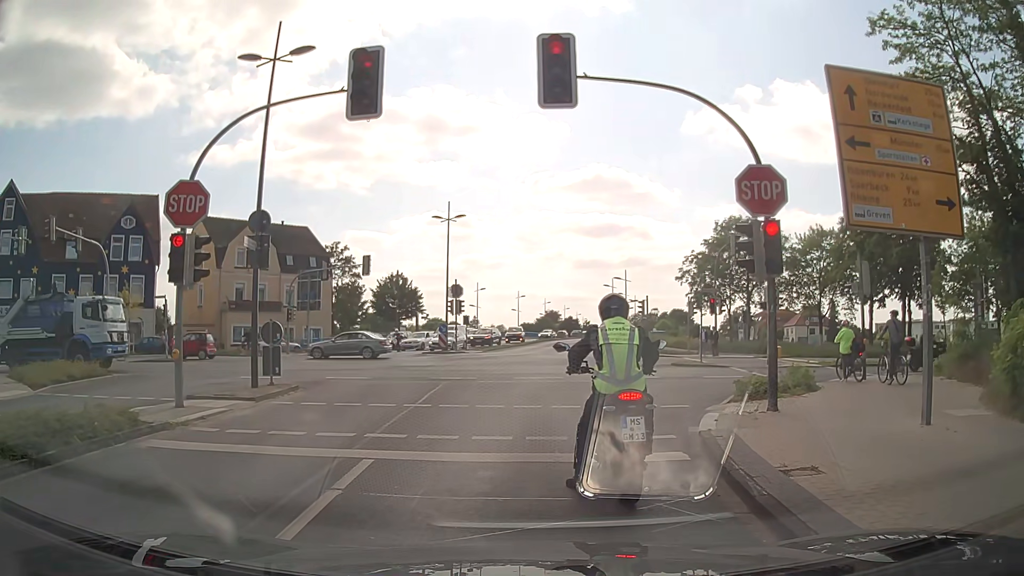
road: residential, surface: asphalt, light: Day
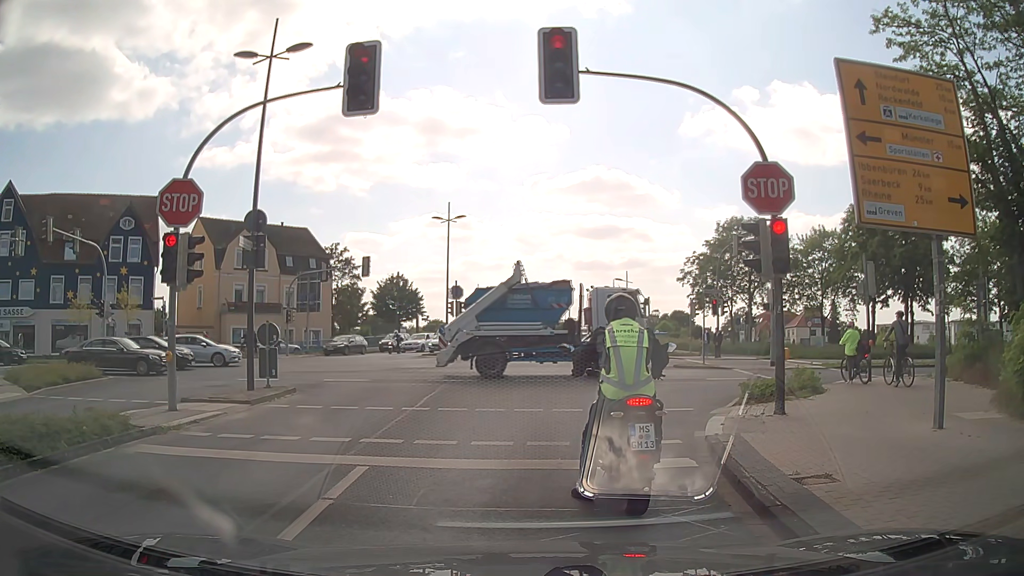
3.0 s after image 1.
(0.0, +0.4) m; 0°
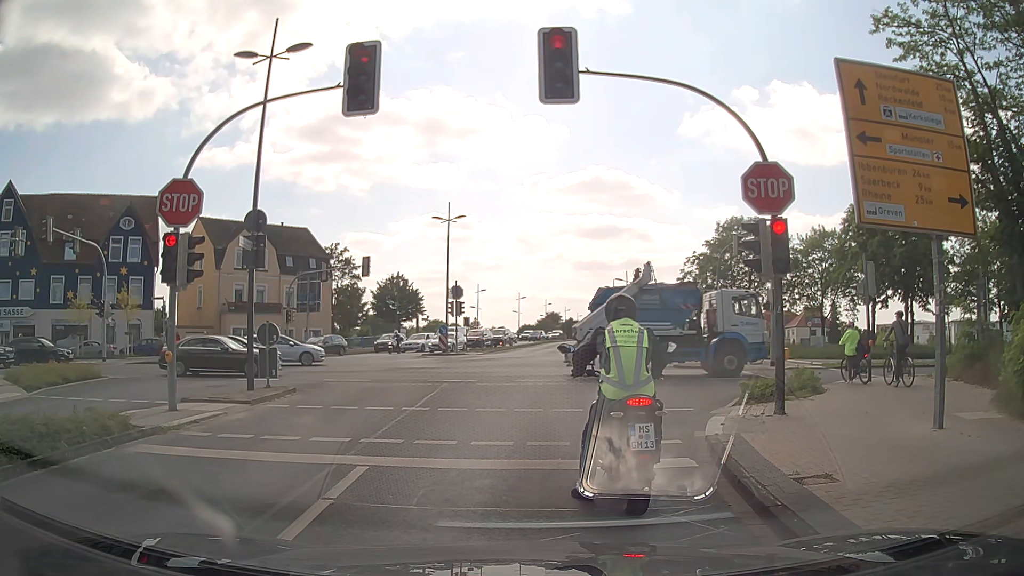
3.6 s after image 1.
(0.0, 0.0) m; 0°
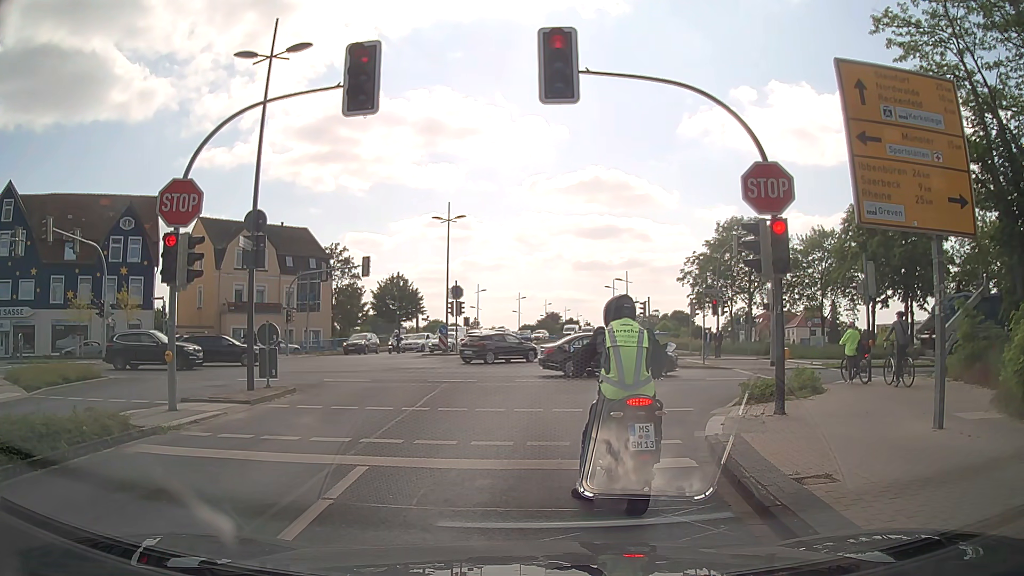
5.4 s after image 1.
(0.0, 0.0) m; 0°
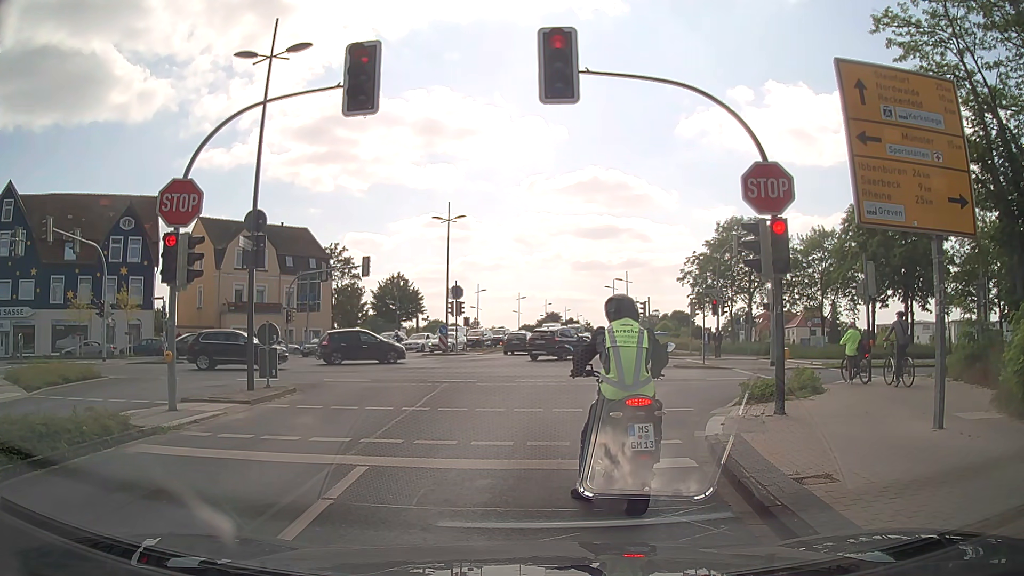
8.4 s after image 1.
(0.0, 0.0) m; 0°
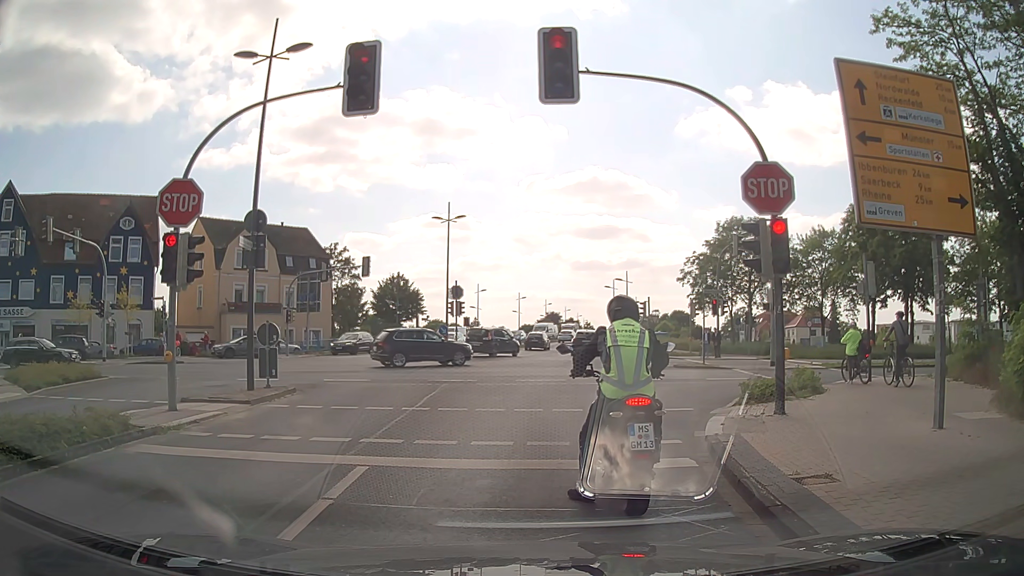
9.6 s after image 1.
(0.0, 0.0) m; 0°
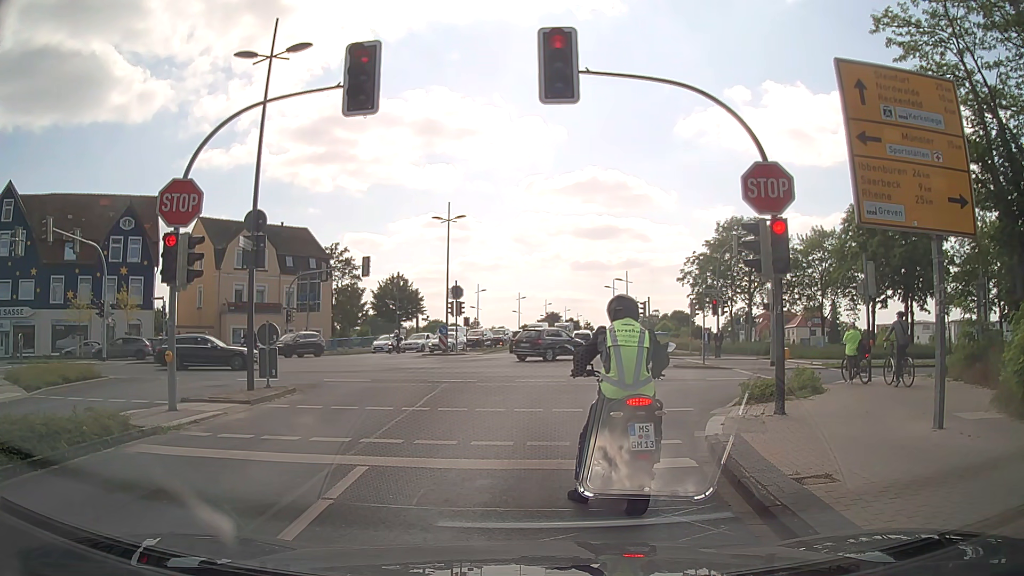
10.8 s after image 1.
(0.0, 0.0) m; 0°
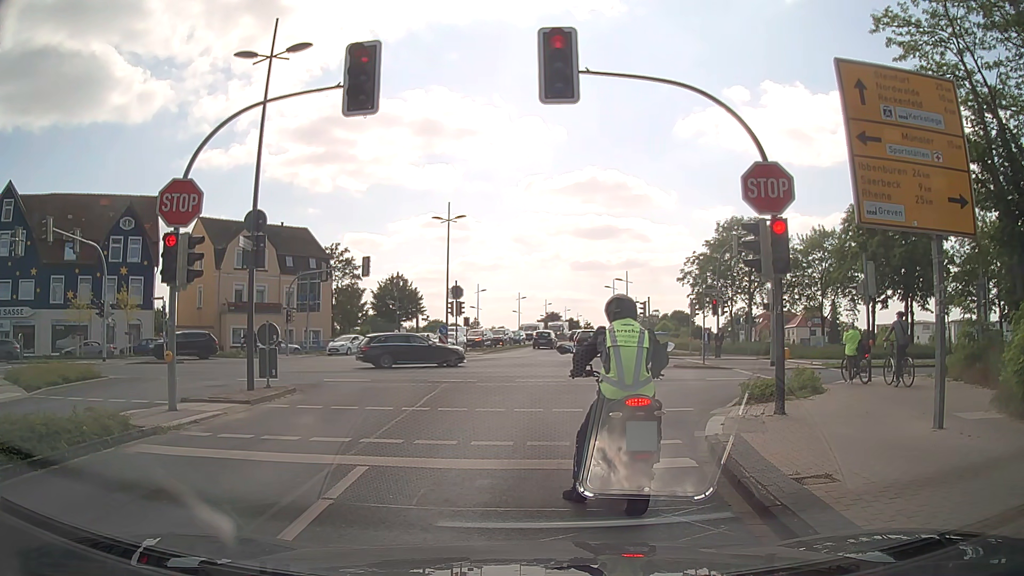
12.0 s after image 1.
(0.0, 0.0) m; 0°
